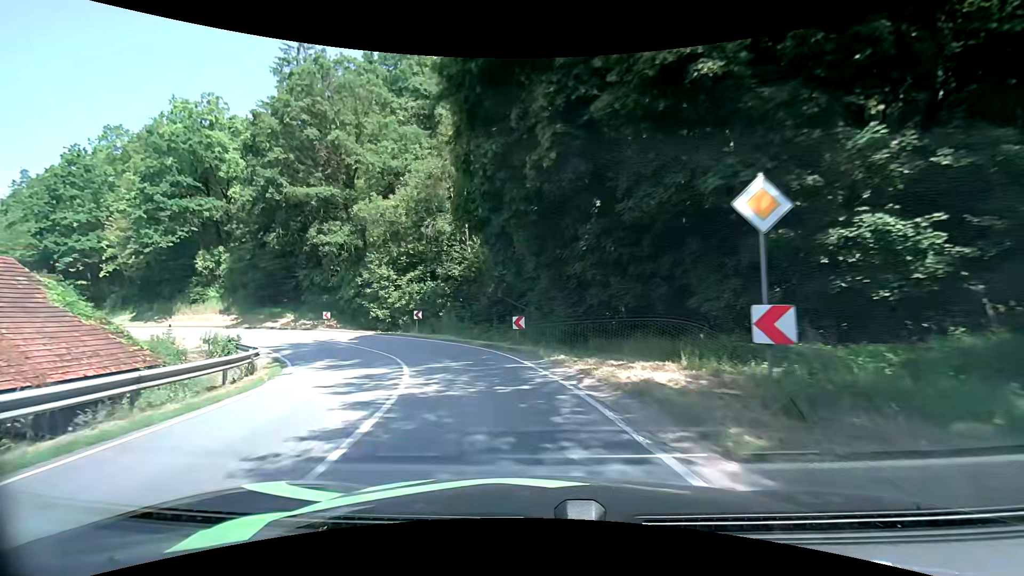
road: secondary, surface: asphalt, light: Day
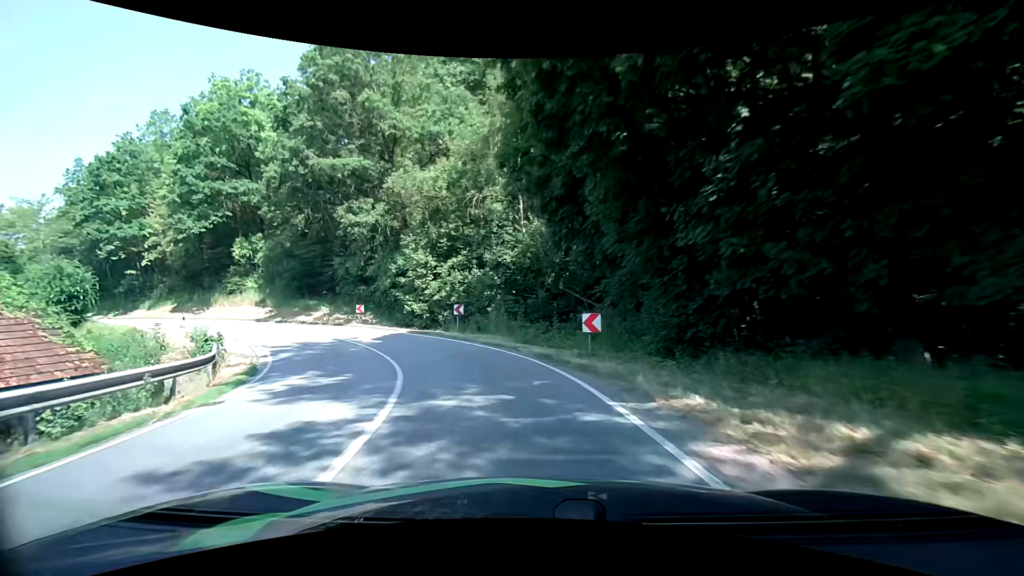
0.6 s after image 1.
(-0.4, +6.8) m; -7°
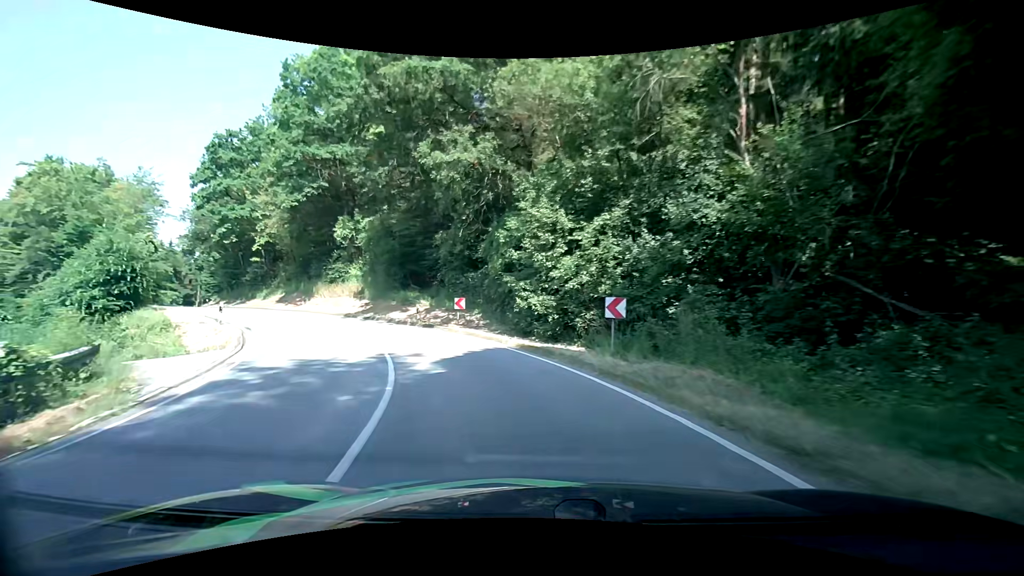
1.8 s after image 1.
(-1.9, +13.2) m; -16°
(-1, +10) (-5, +19) (-10, +28) (-17, +35) (-25, +41) (-32, +48) (-40, +55) (-46, +62) (-53, +70) (-59, +78) m
